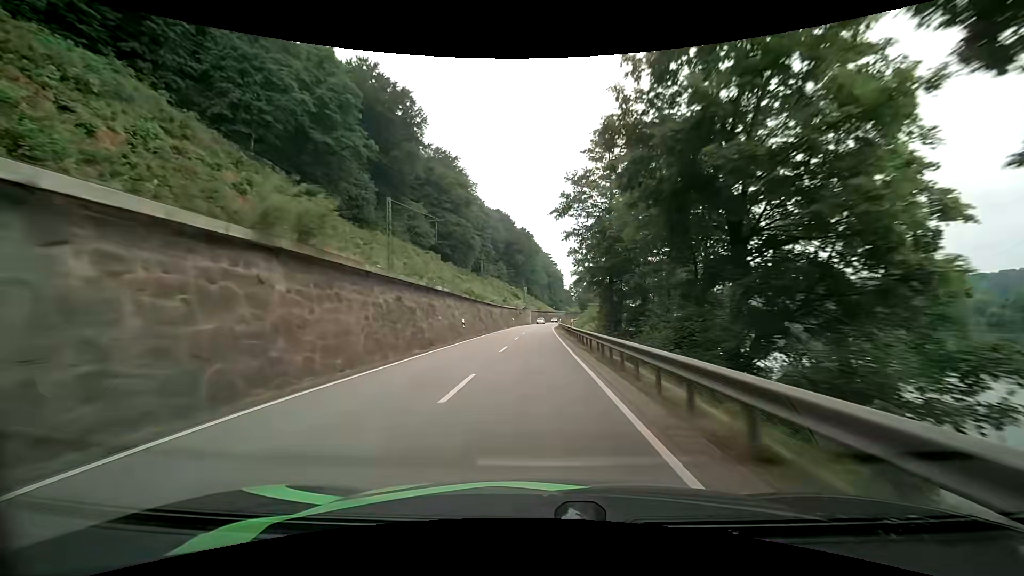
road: primary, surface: asphalt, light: Day
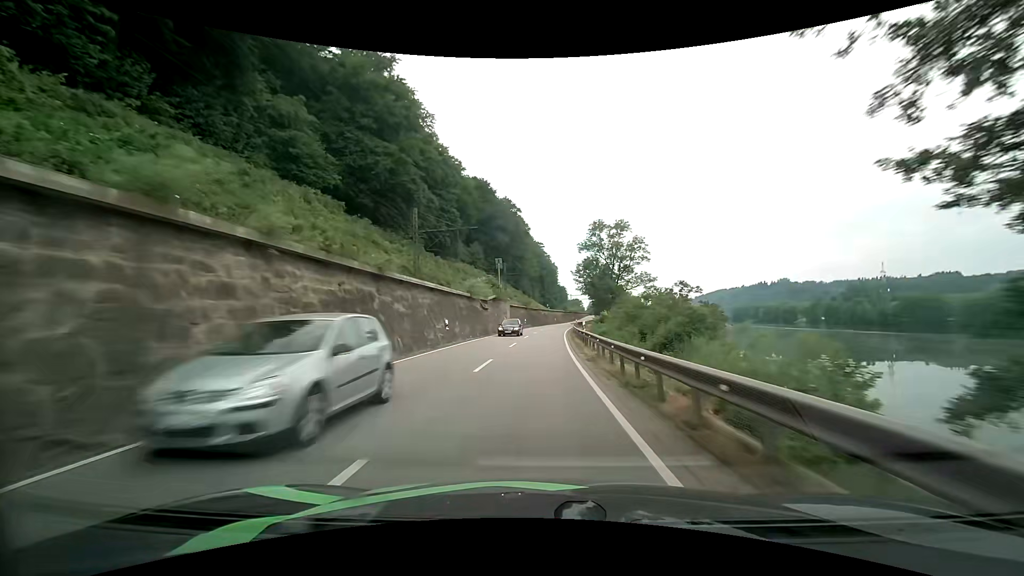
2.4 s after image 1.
(+0.5, +54.9) m; +1°
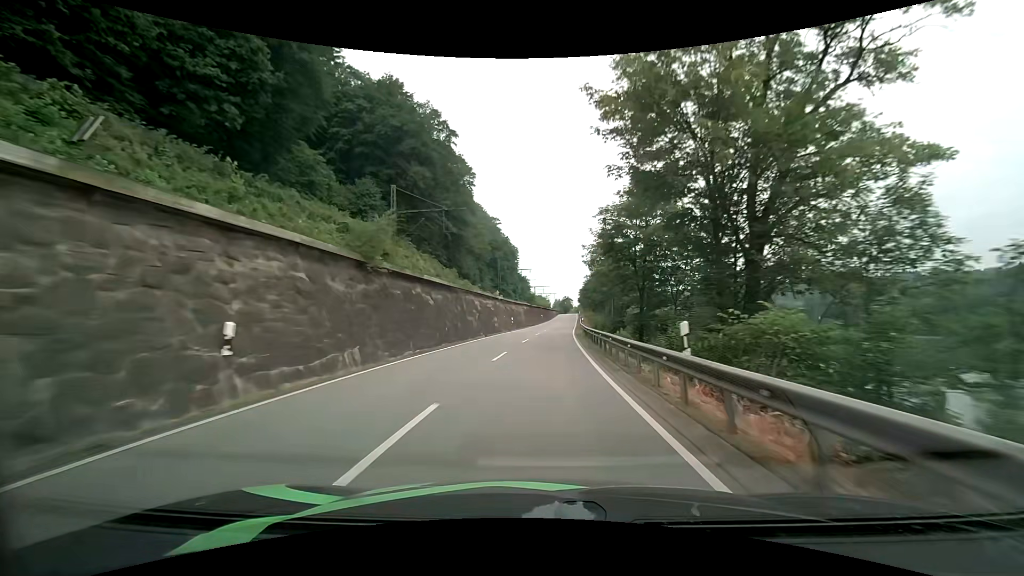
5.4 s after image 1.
(+2.5, +68.6) m; +5°
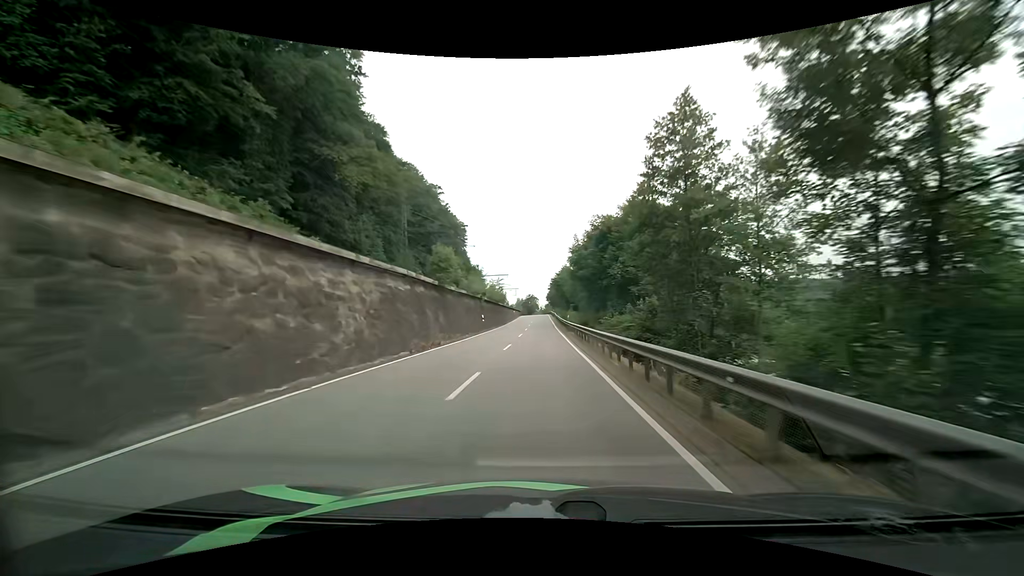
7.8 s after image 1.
(+2.2, +55.5) m; +4°
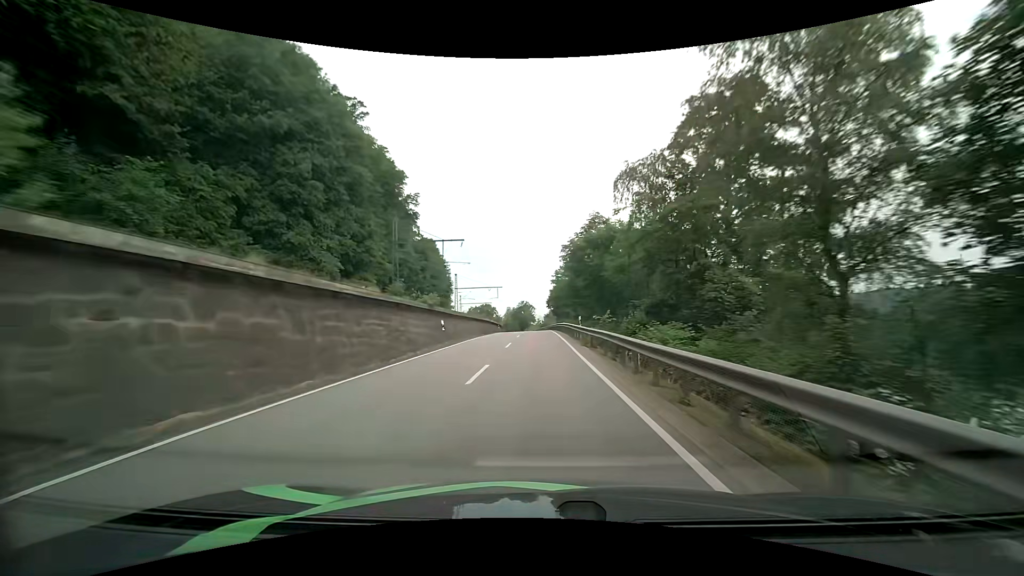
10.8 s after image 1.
(+0.4, +69.5) m; 0°
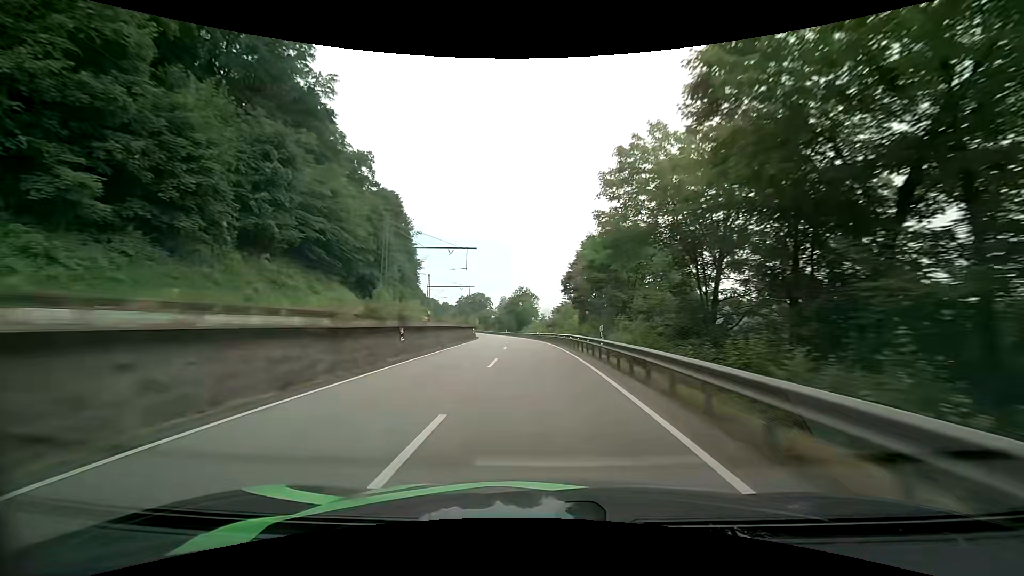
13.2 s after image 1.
(-0.1, +54.7) m; 0°
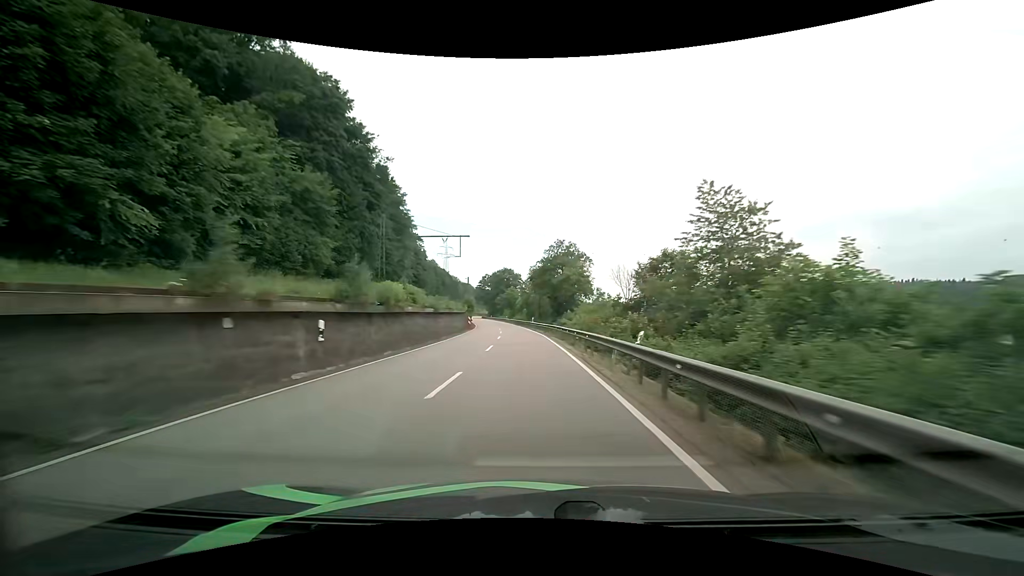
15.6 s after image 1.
(-1.7, +54.5) m; -5°
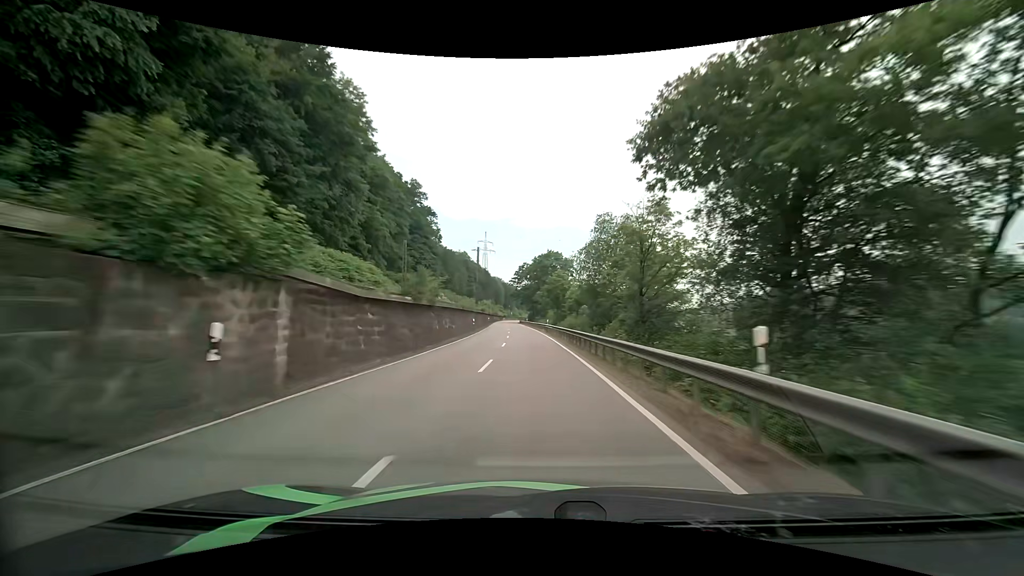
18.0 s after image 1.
(-2.3, +55.3) m; -5°
(0, +10) (0, +20) (-1, +30) (-1, +40) (-1, +50) (-2, +60) (-3, +70) (-4, +80) (-4, +90) (-5, +100) m
